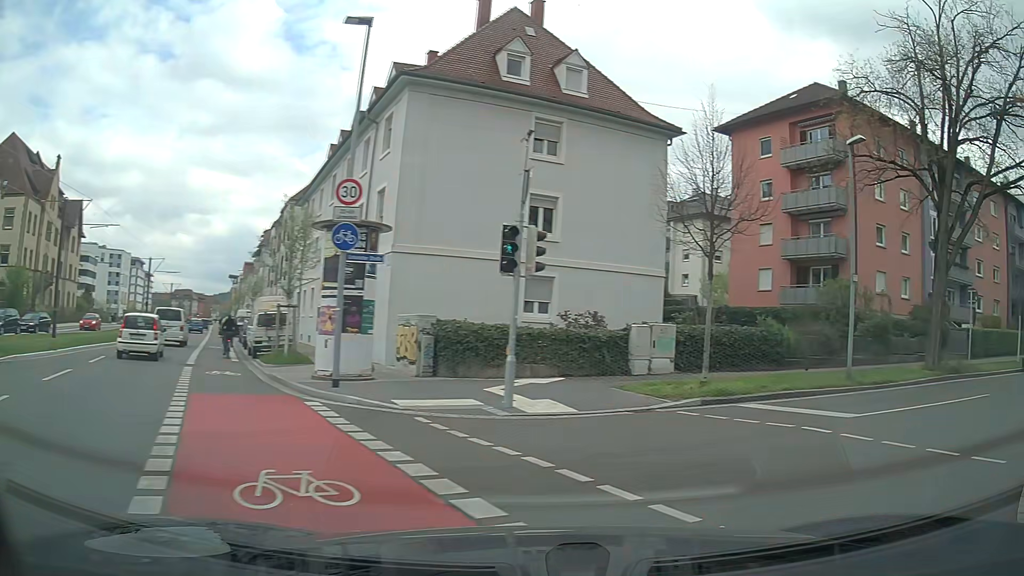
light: Day
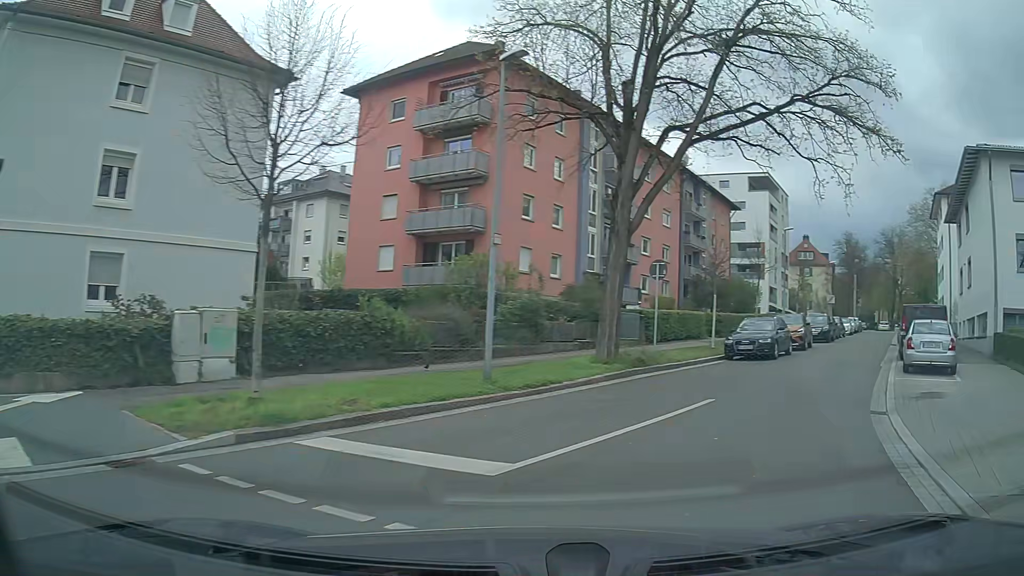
(+1.5, +5.1) m; +30°
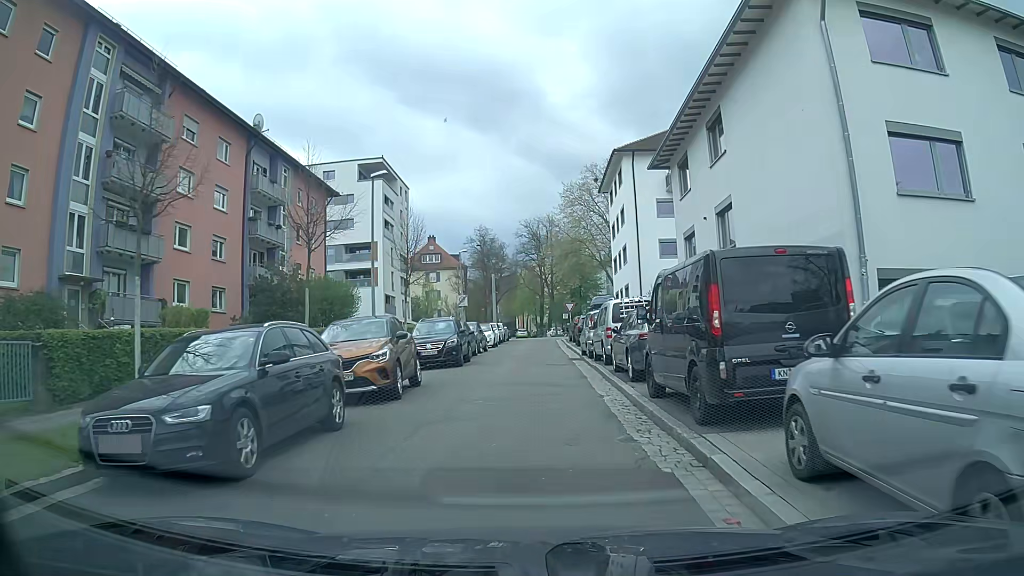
(+6.5, +15.9) m; +30°
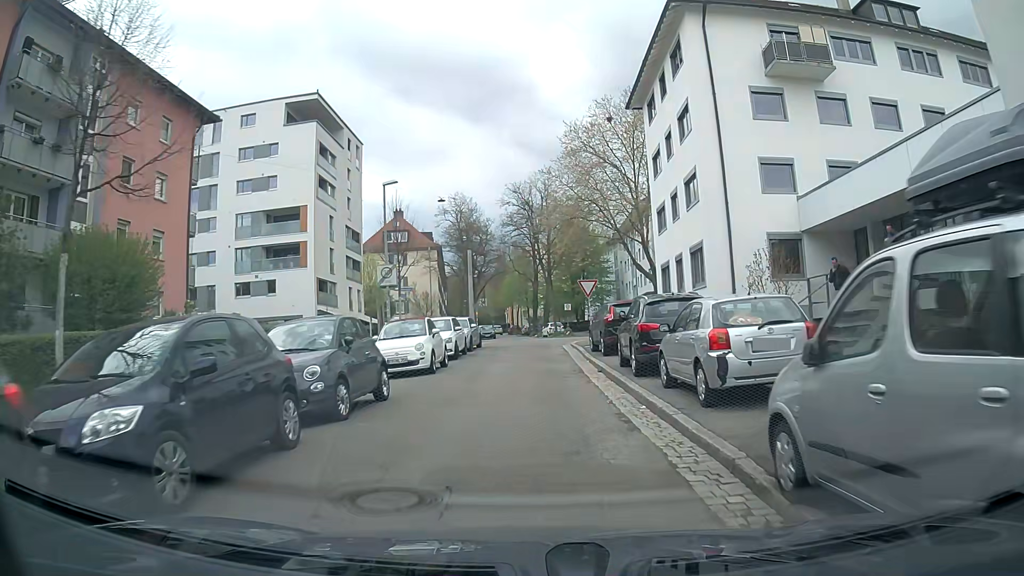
(0.0, +22.1) m; +2°
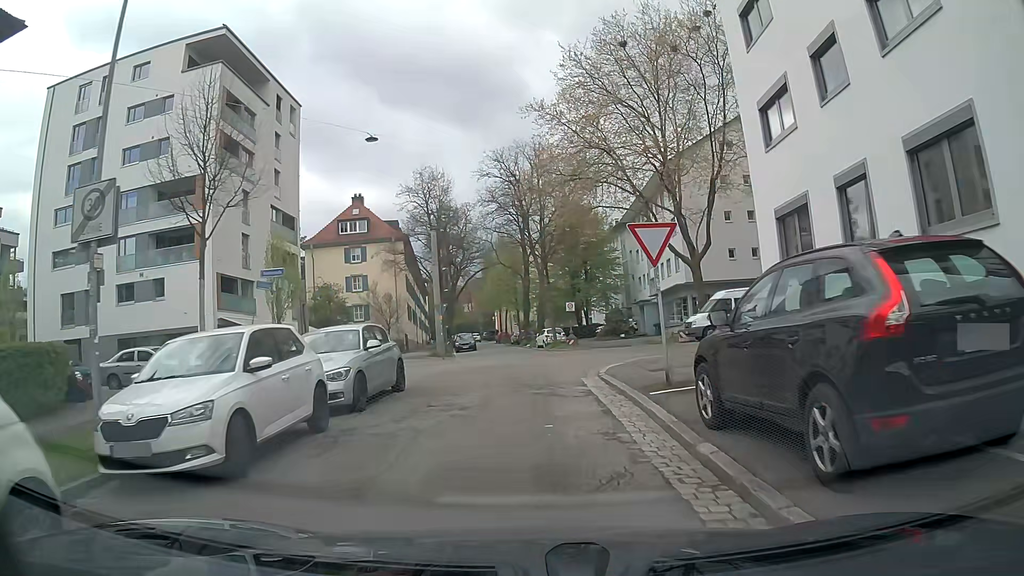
(-0.3, +16.7) m; -1°
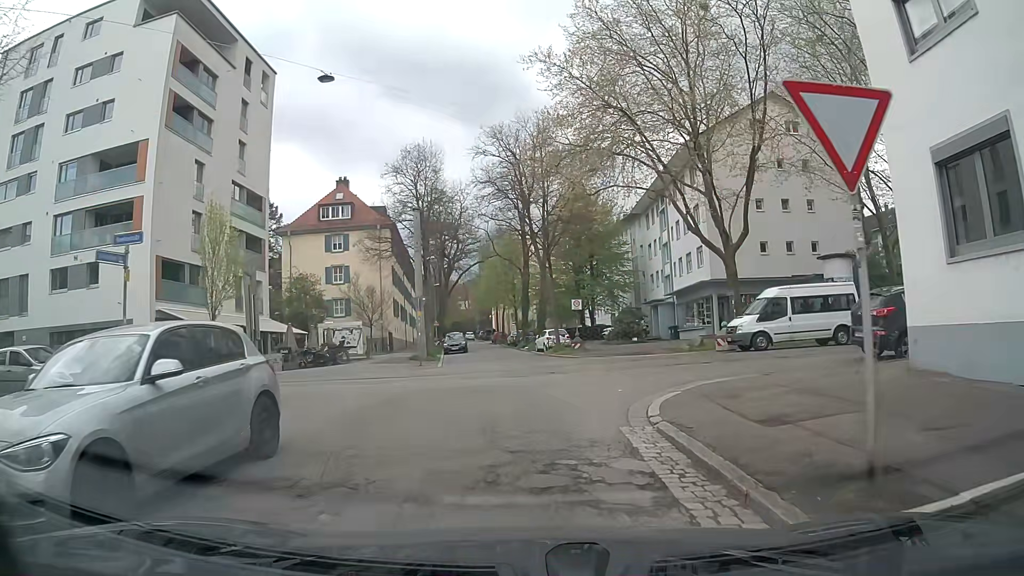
(0.0, +6.9) m; +1°
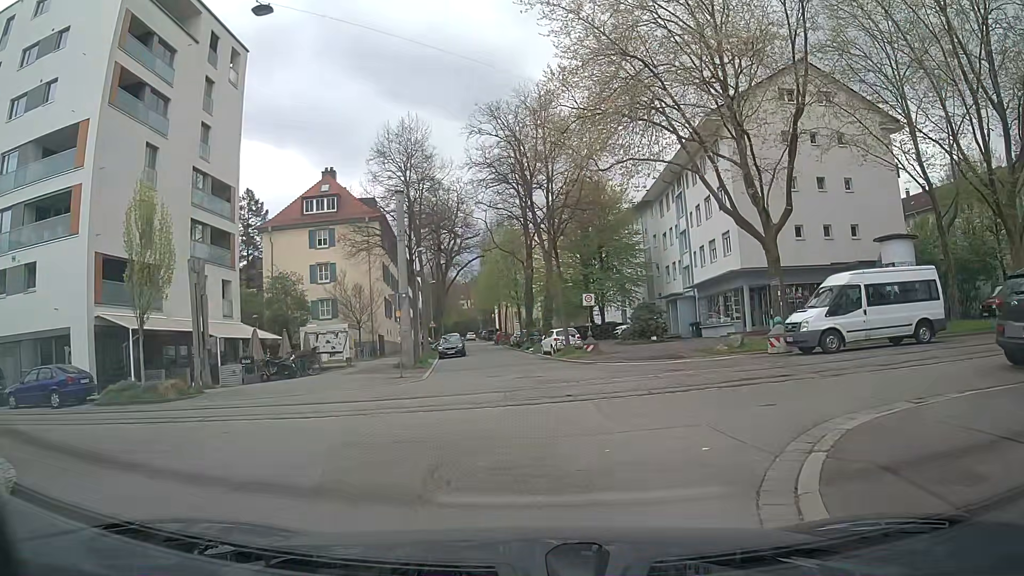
(-0.1, +5.4) m; -2°
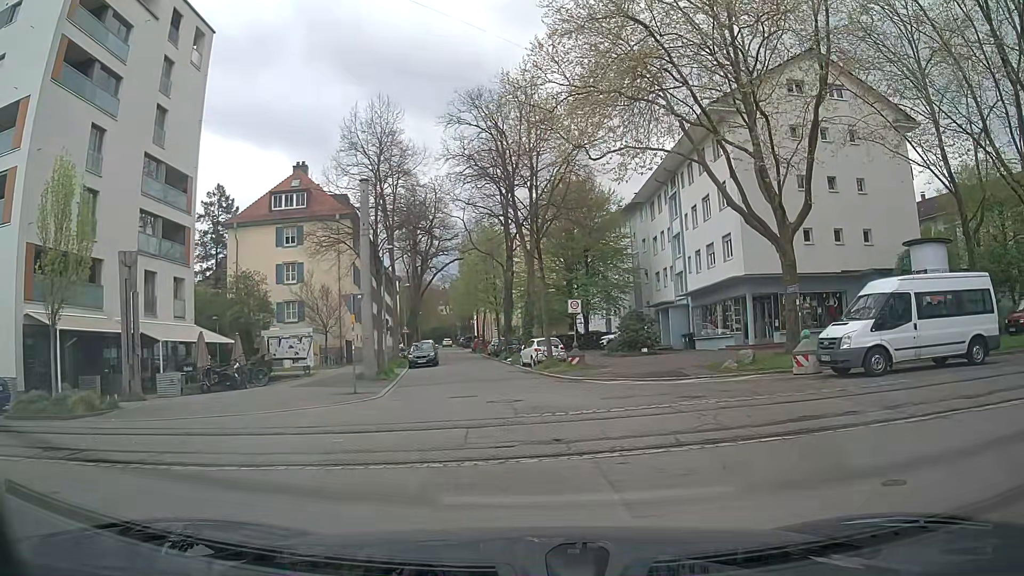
(0.0, +3.6) m; 0°
